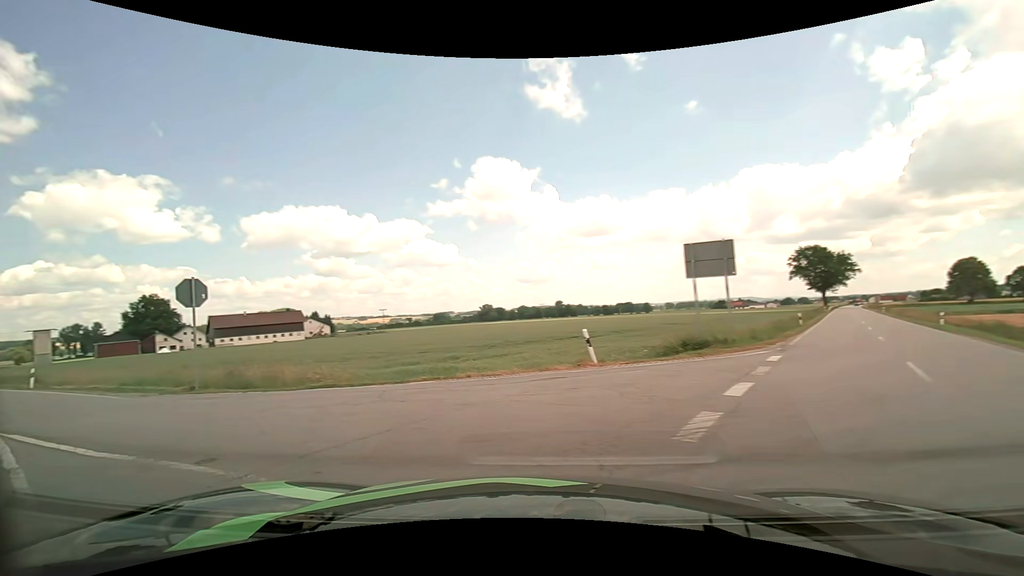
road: secondary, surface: asphalt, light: Day
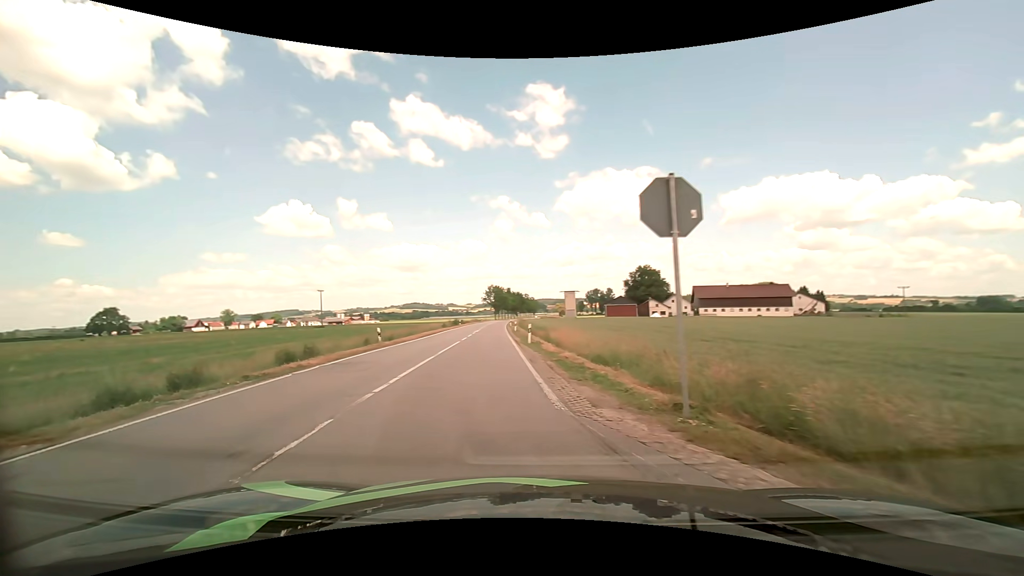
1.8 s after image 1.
(-4.9, +9.8) m; -50°
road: tertiary
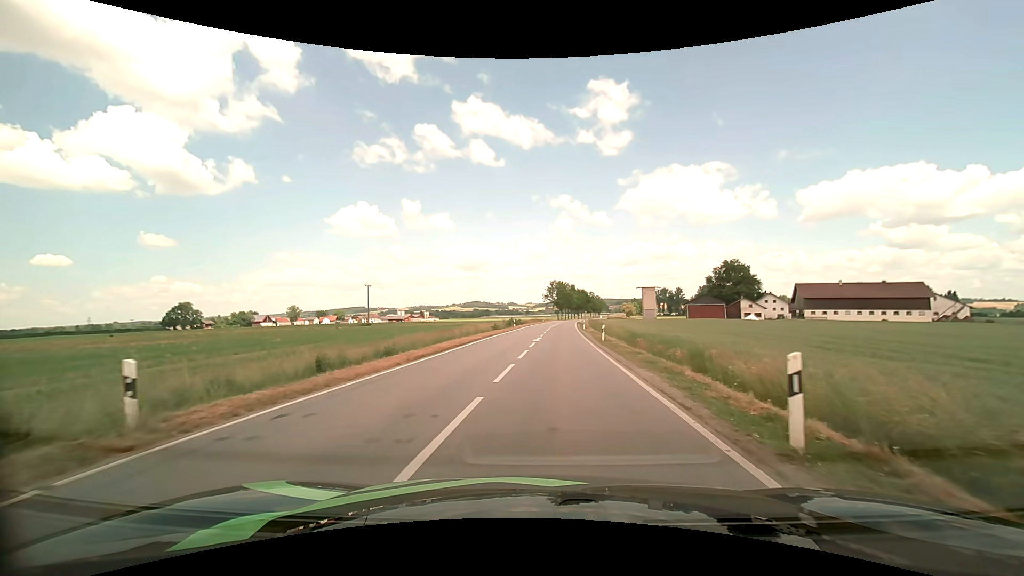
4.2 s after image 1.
(-2.3, +20.9) m; -6°
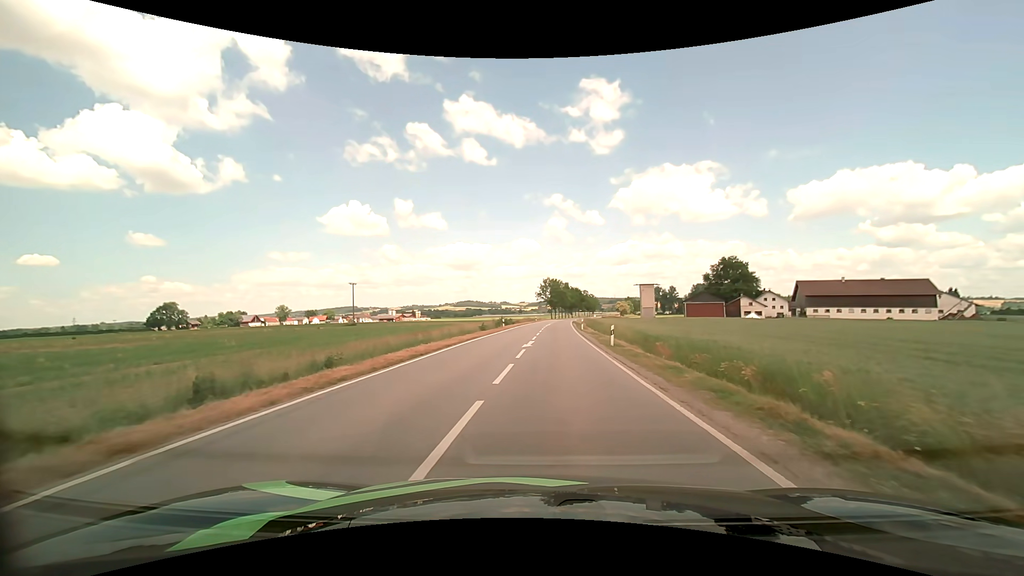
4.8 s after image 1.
(0.0, +6.7) m; +1°
(0, +10) (0, +20) (+1, +30) (+1, +40) (+2, +50) (+2, +60) (+2, +70) (+3, +80) (+4, +90) (+5, +100) m
